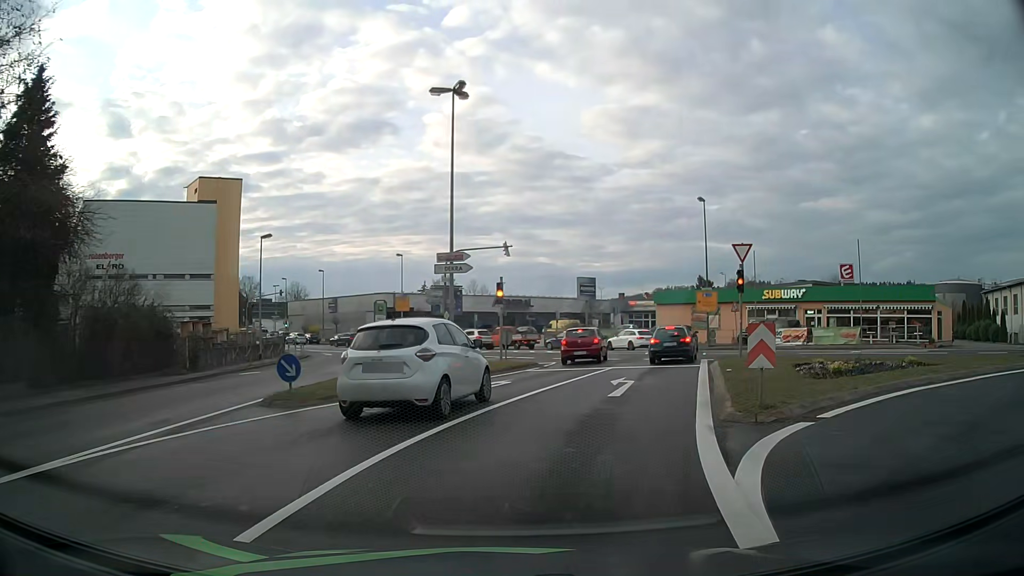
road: tertiary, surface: asphalt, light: Day
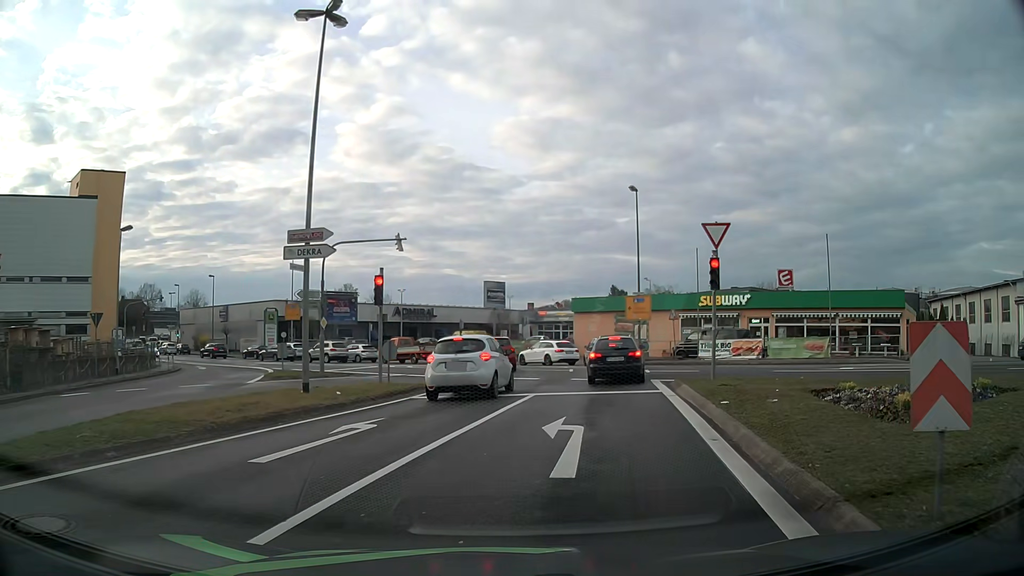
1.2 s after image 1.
(+0.5, +7.0) m; +7°
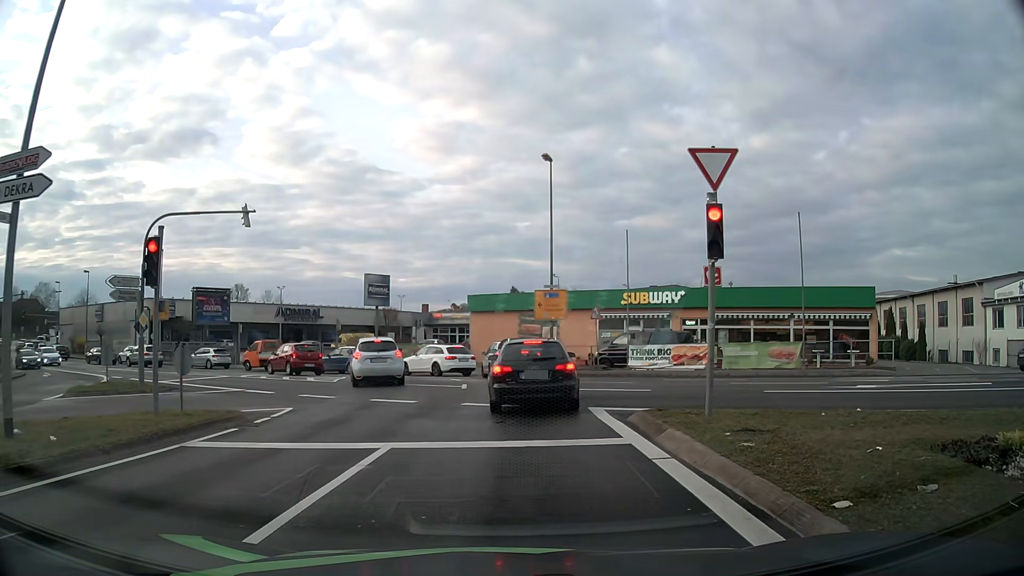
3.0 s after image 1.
(+0.7, +7.6) m; +9°
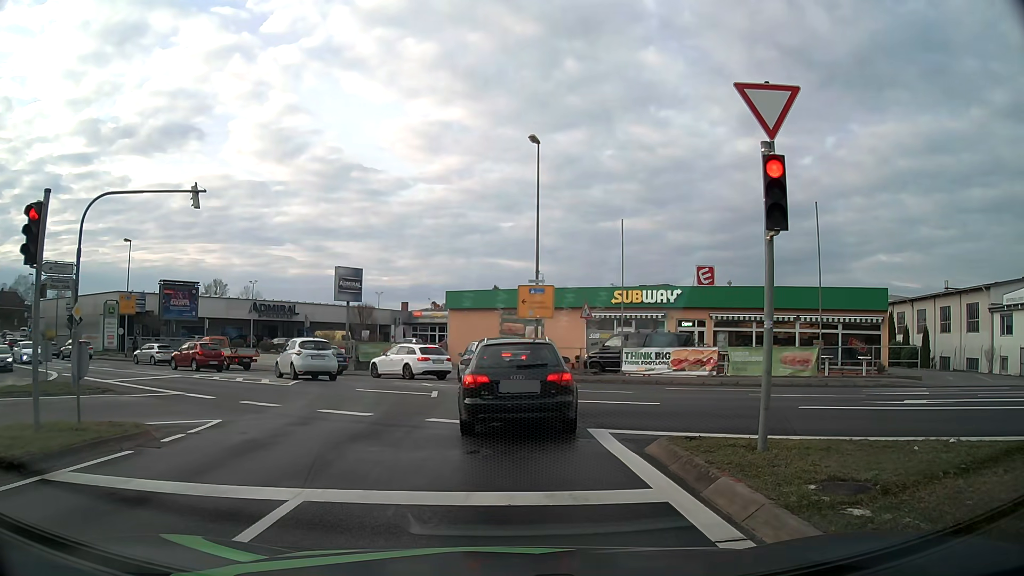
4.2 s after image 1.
(0.0, +2.9) m; +2°
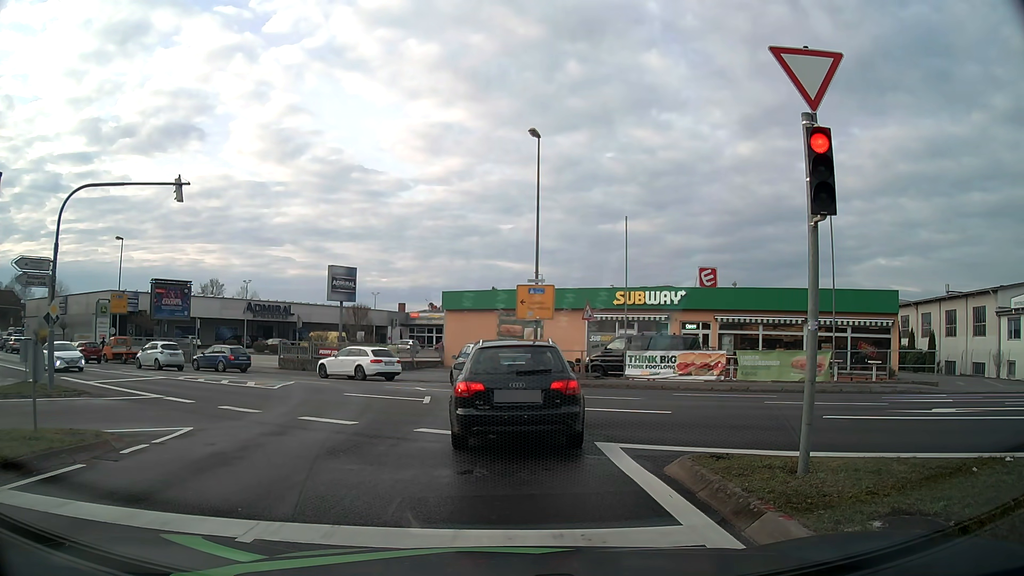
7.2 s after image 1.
(0.0, +1.1) m; 0°
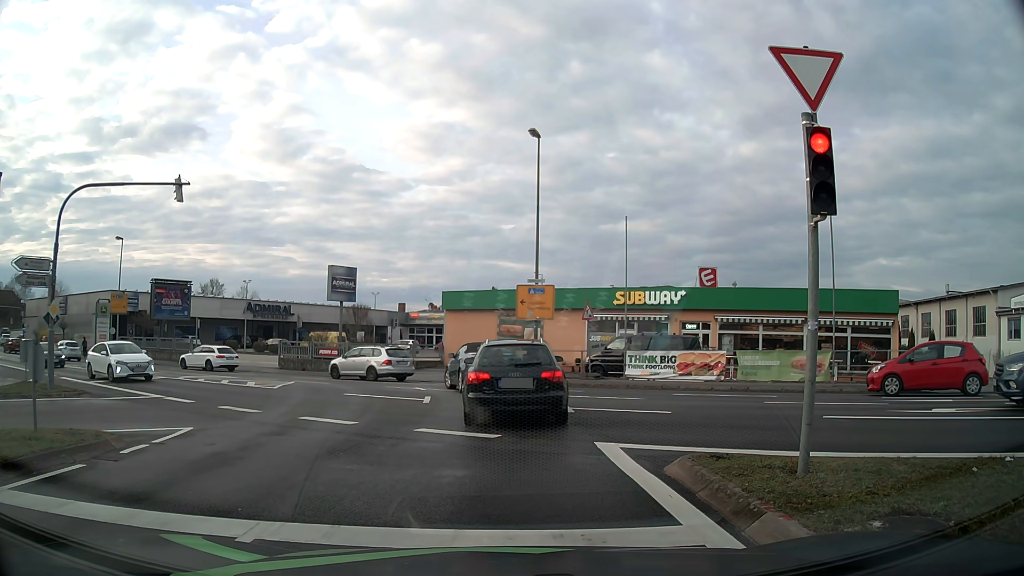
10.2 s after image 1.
(0.0, 0.0) m; 0°
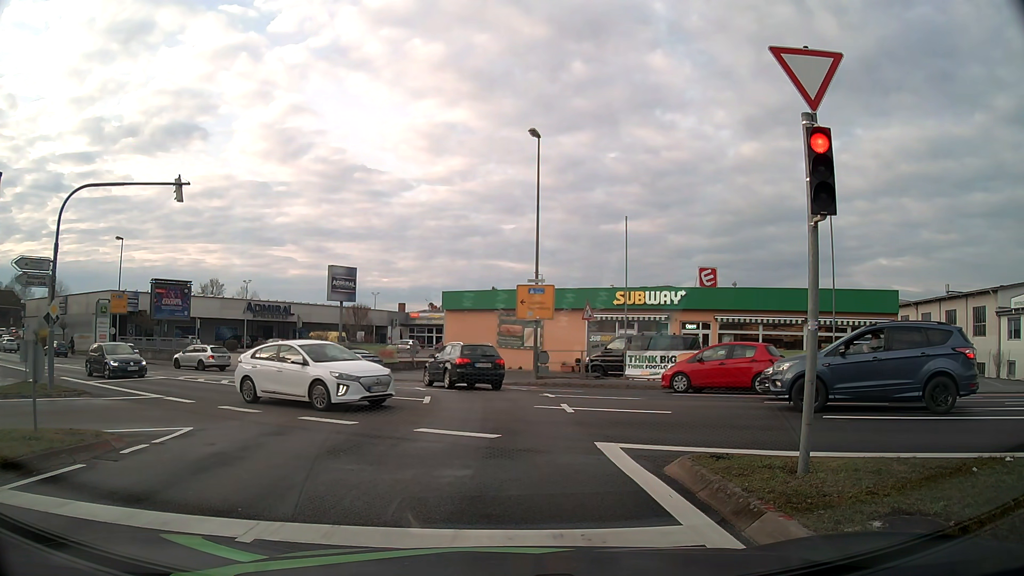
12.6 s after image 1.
(0.0, 0.0) m; 0°
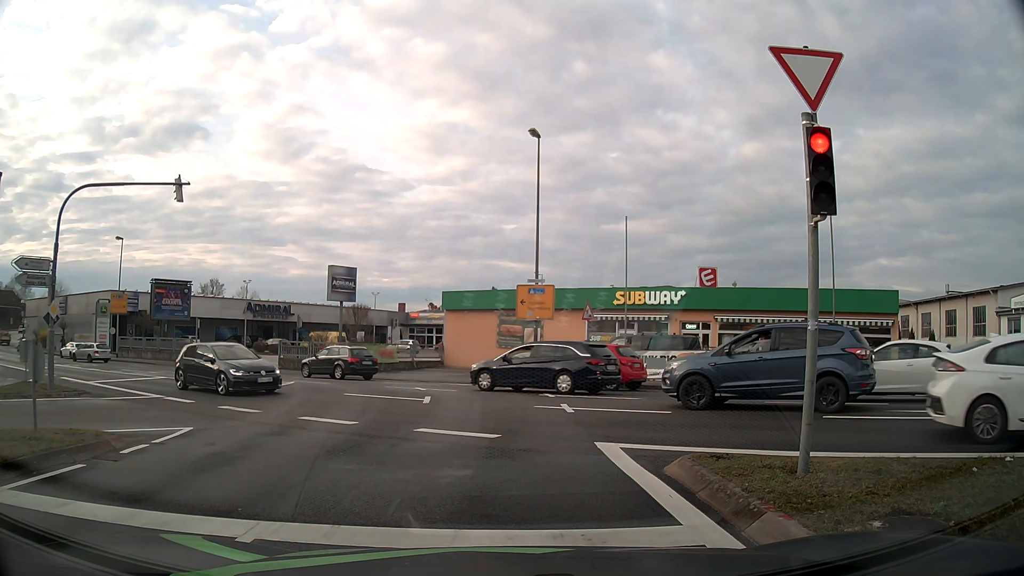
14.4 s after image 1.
(0.0, 0.0) m; 0°
(0, +10) (0, +20) (-4, +29) (-12, +36) (-20, +41) (-29, +46) (-38, +51) (-46, +56) (-55, +61) (-63, +67) m
